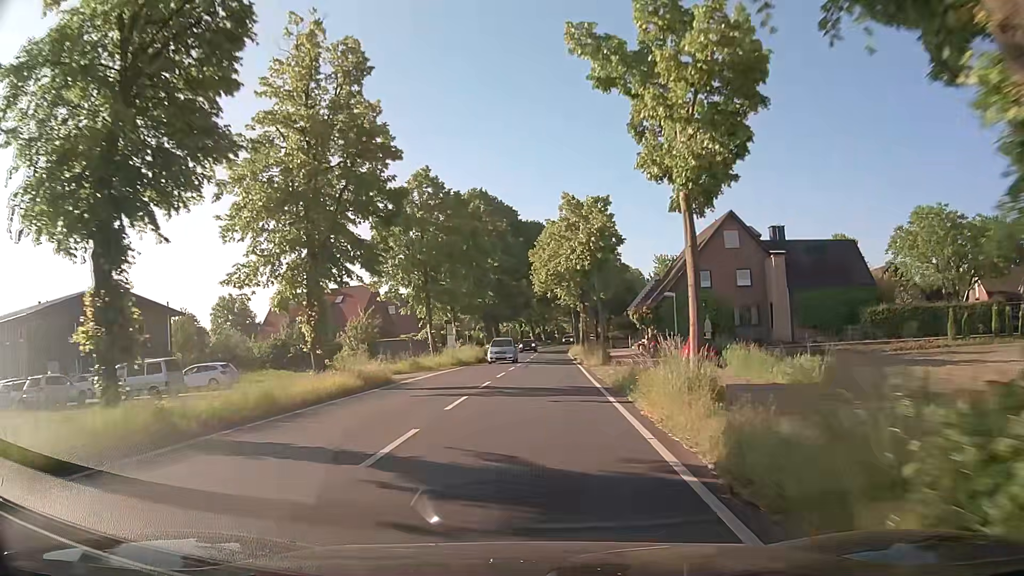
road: secondary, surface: asphalt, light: Day
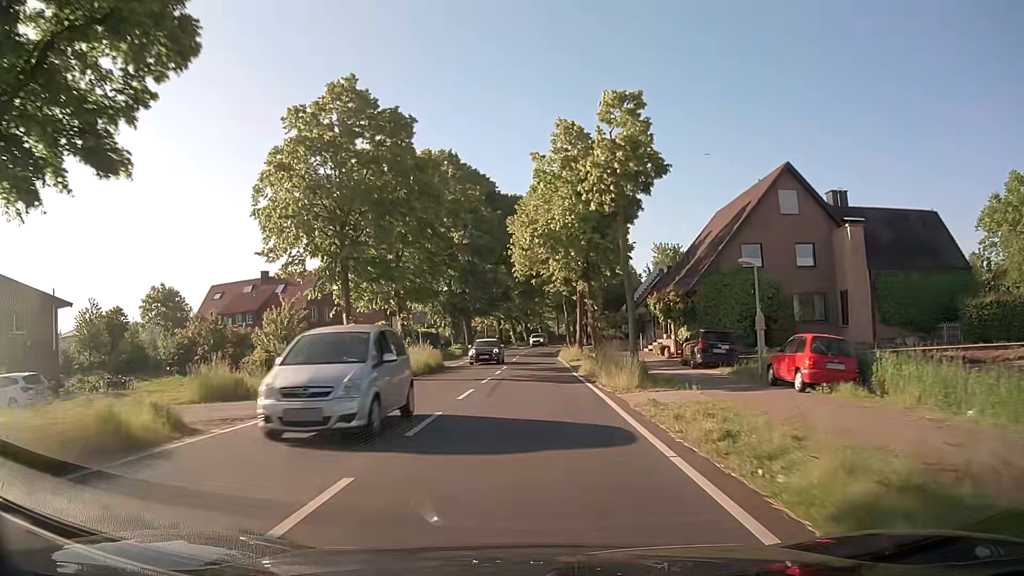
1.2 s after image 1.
(+0.2, +15.6) m; +1°
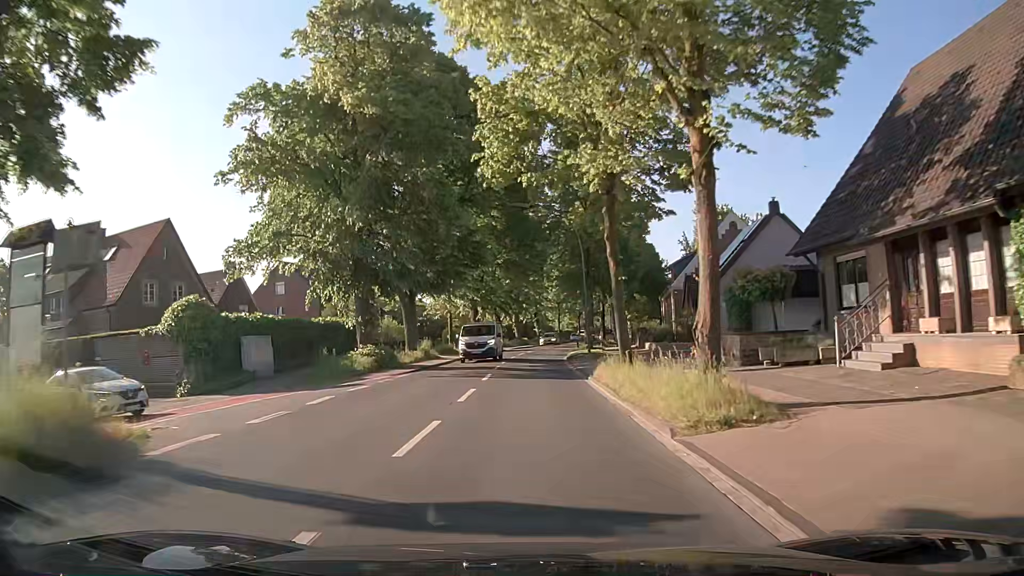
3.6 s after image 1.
(+0.3, +31.3) m; +1°
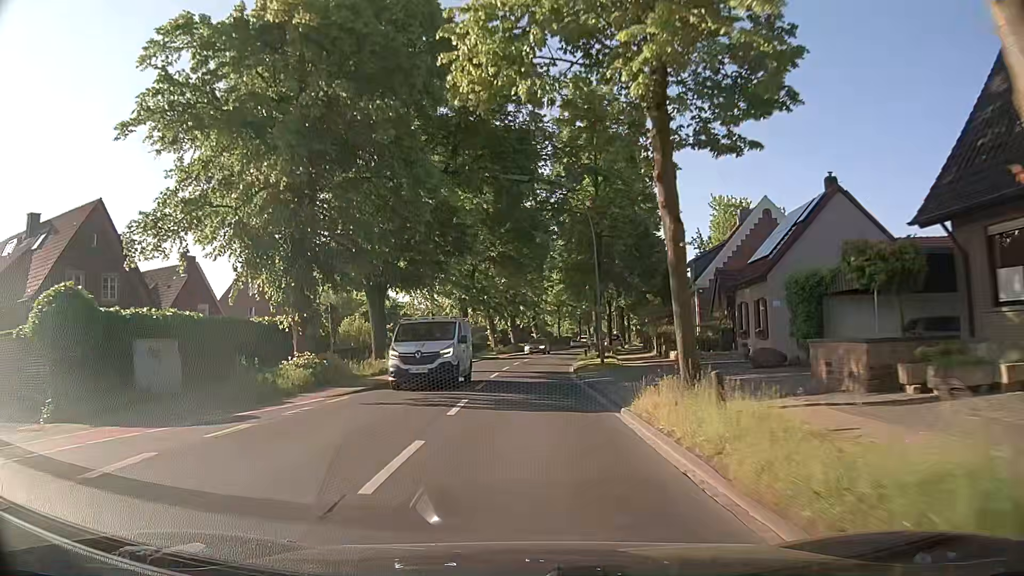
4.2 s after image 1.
(0.0, +7.8) m; -1°
